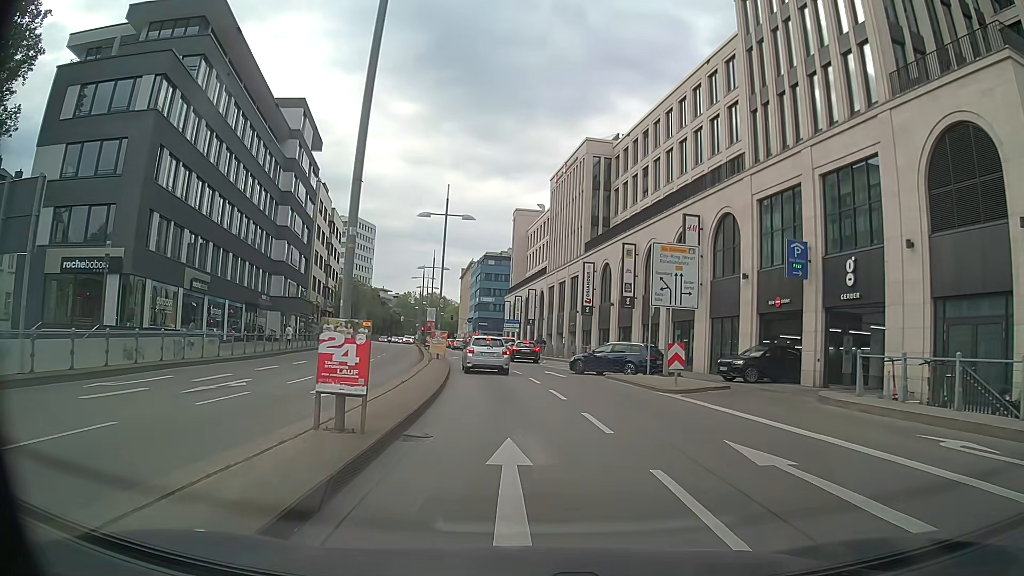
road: primary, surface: asphalt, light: Day
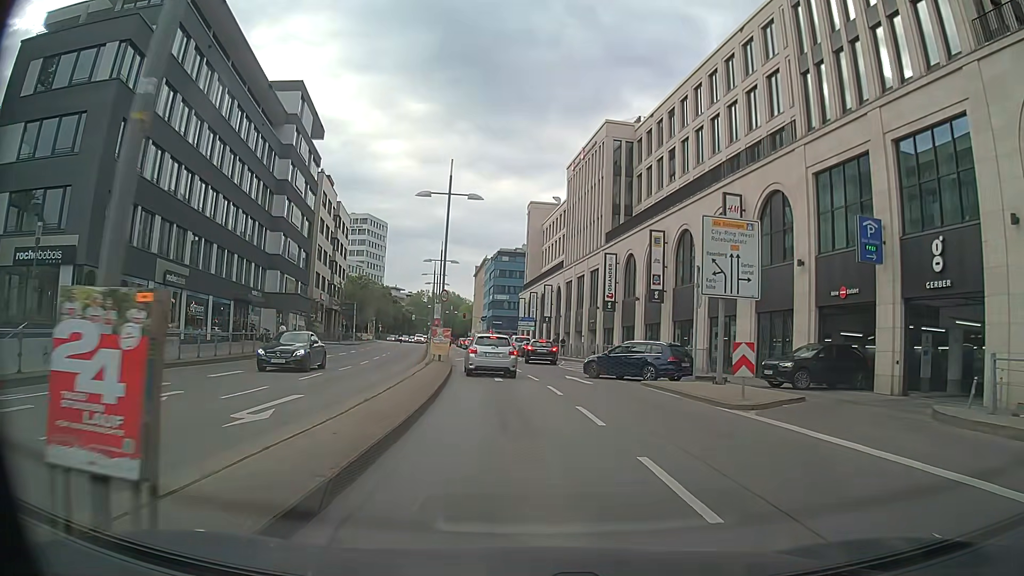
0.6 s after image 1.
(0.0, +5.0) m; -1°
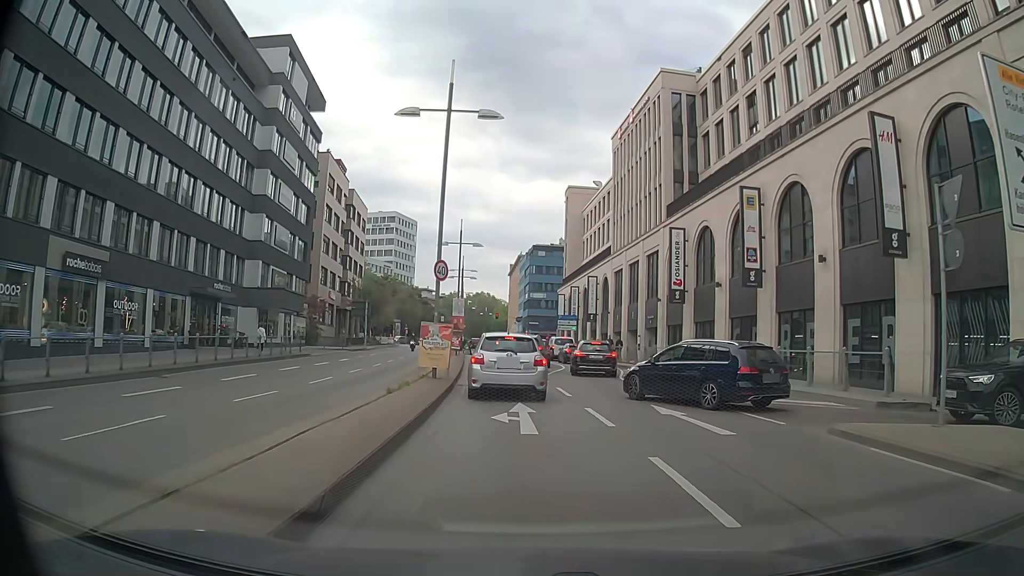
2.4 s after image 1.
(-0.3, +11.8) m; -5°
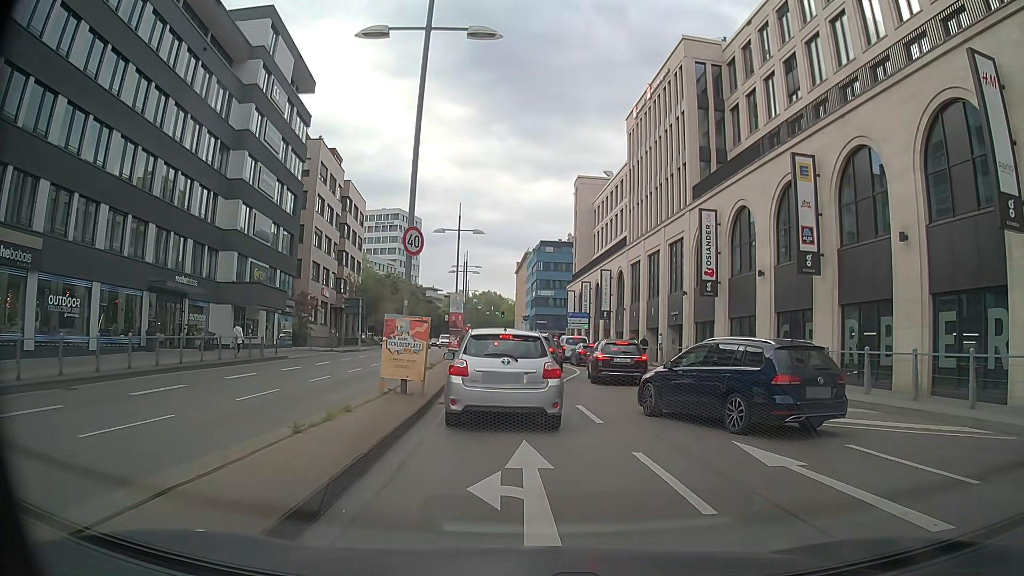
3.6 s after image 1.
(0.0, +5.4) m; -3°
